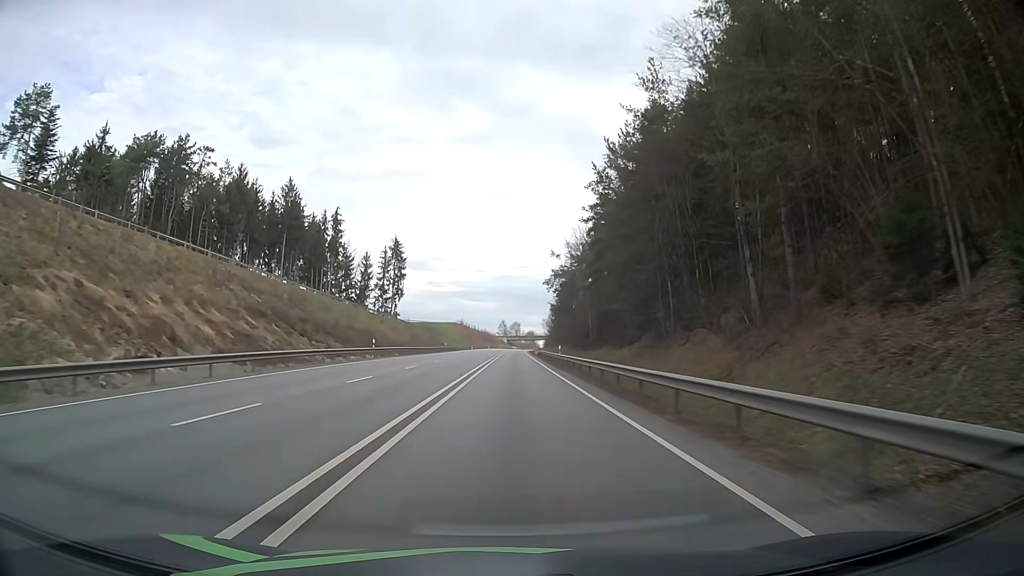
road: primary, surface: asphalt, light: Day
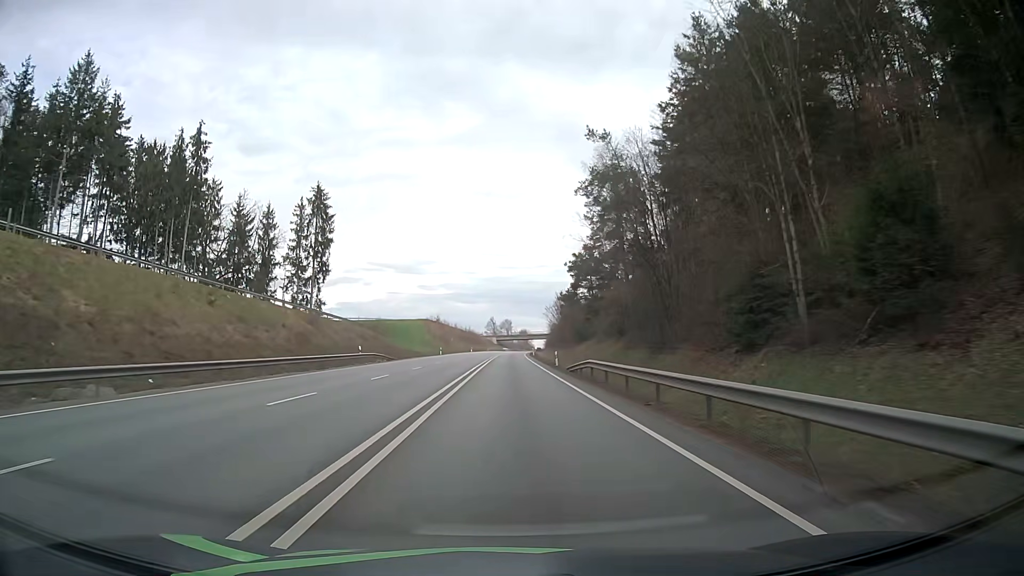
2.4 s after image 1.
(0.0, +55.0) m; 0°
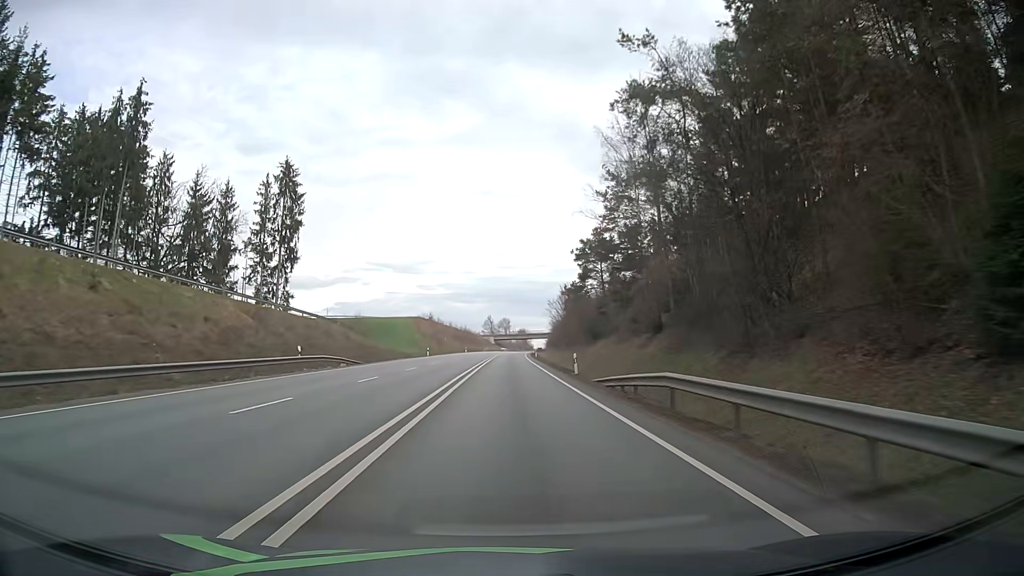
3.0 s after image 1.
(0.0, +13.8) m; 0°
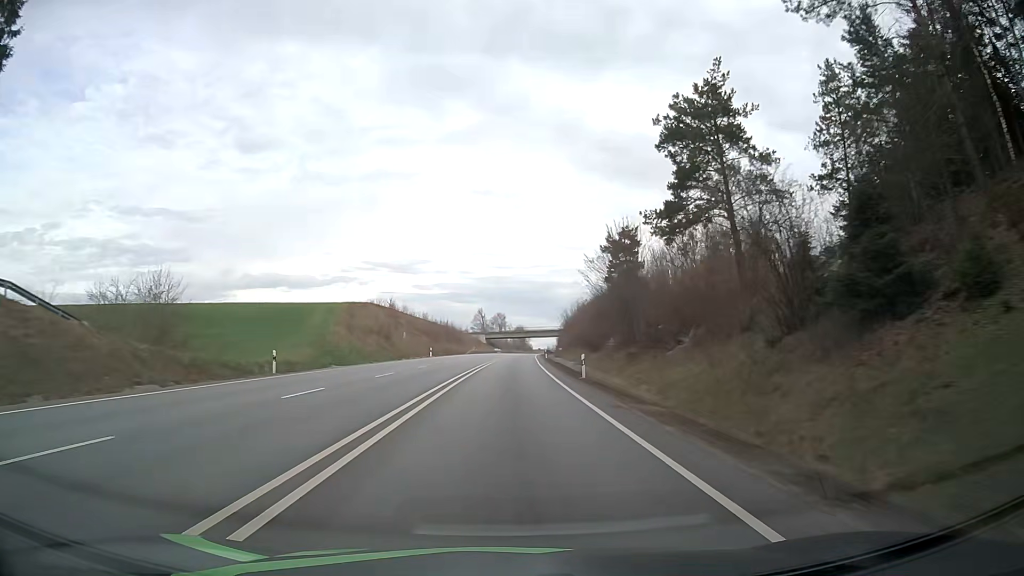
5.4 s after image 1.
(+0.1, +55.8) m; 0°
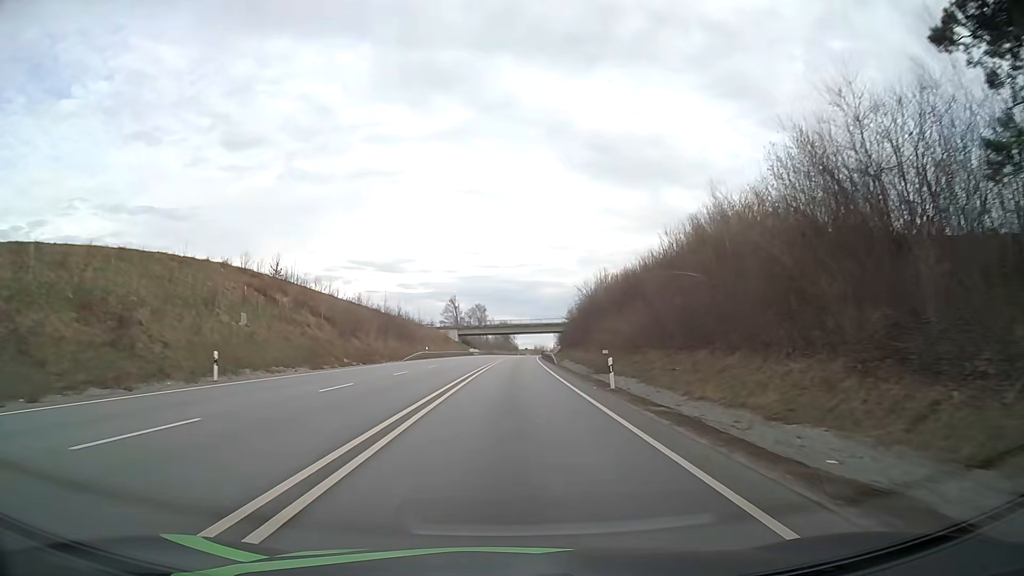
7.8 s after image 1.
(+0.6, +56.8) m; +1°
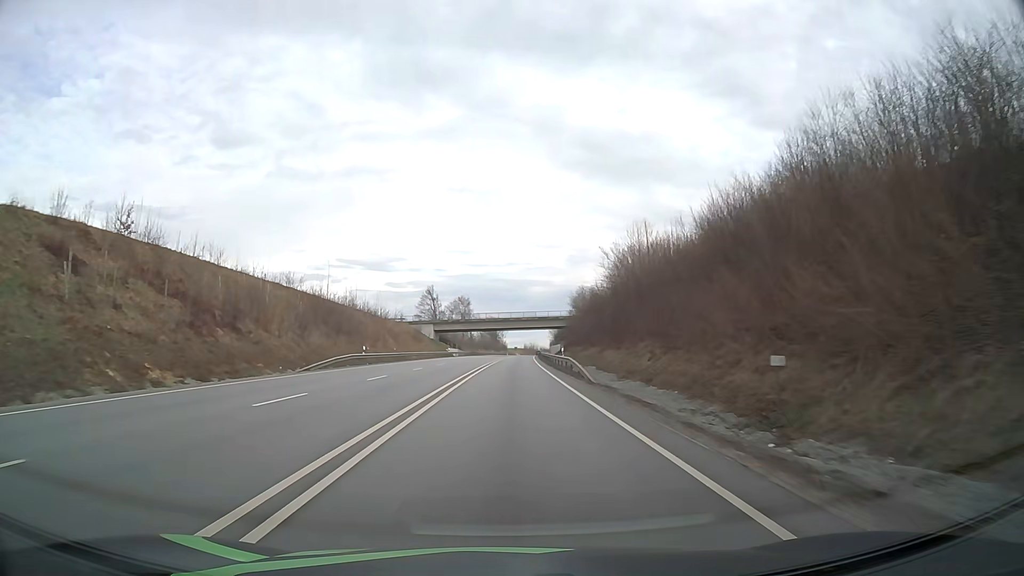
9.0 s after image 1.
(+0.3, +28.9) m; +1°
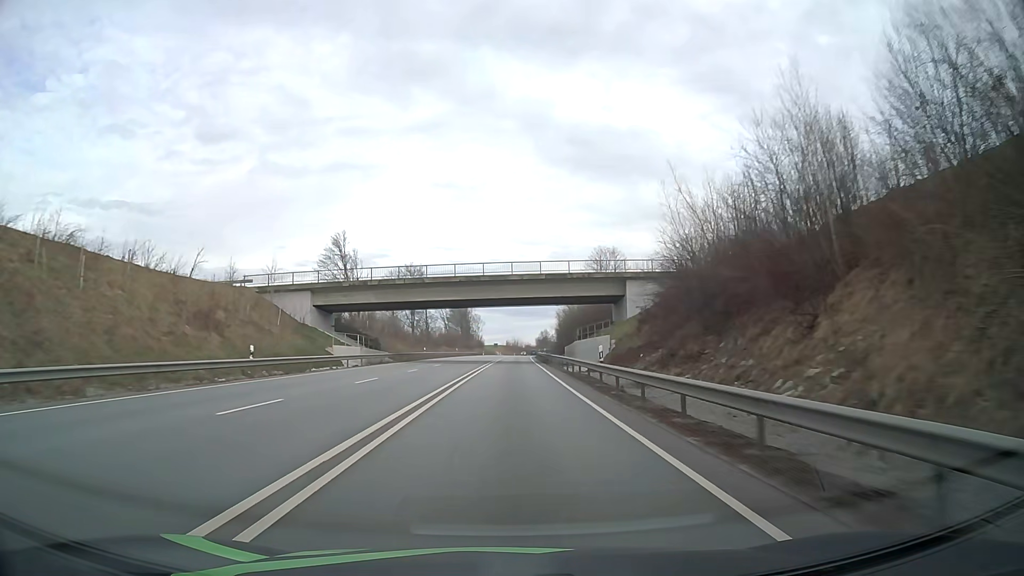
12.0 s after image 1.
(+1.2, +73.5) m; +2°
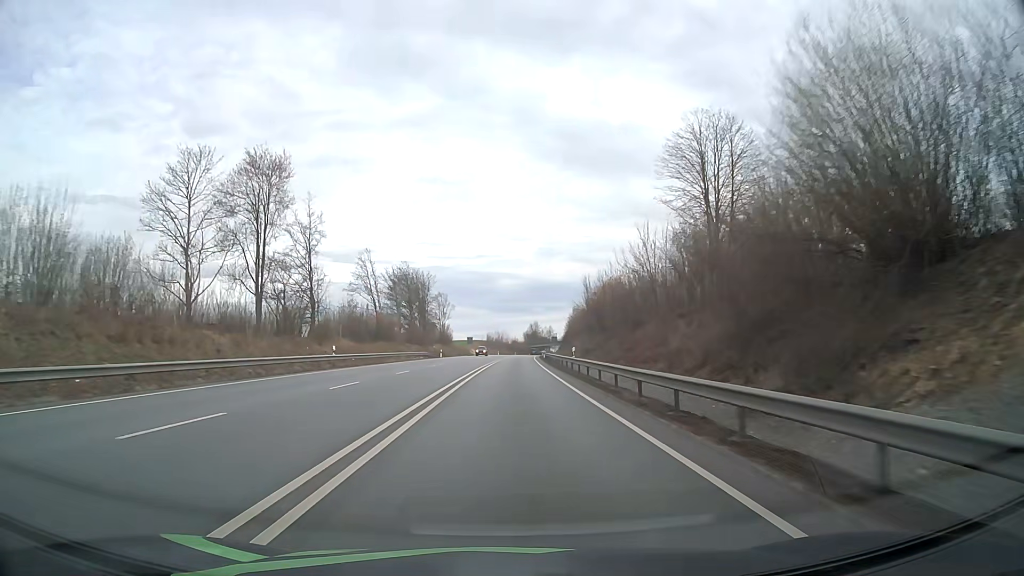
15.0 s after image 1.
(+0.6, +75.5) m; +1°
(0, +10) (0, +20) (0, +30) (0, +40) (+1, +50) (+1, +60) (+1, +70) (+2, +80) (+2, +90) (+3, +100) m
